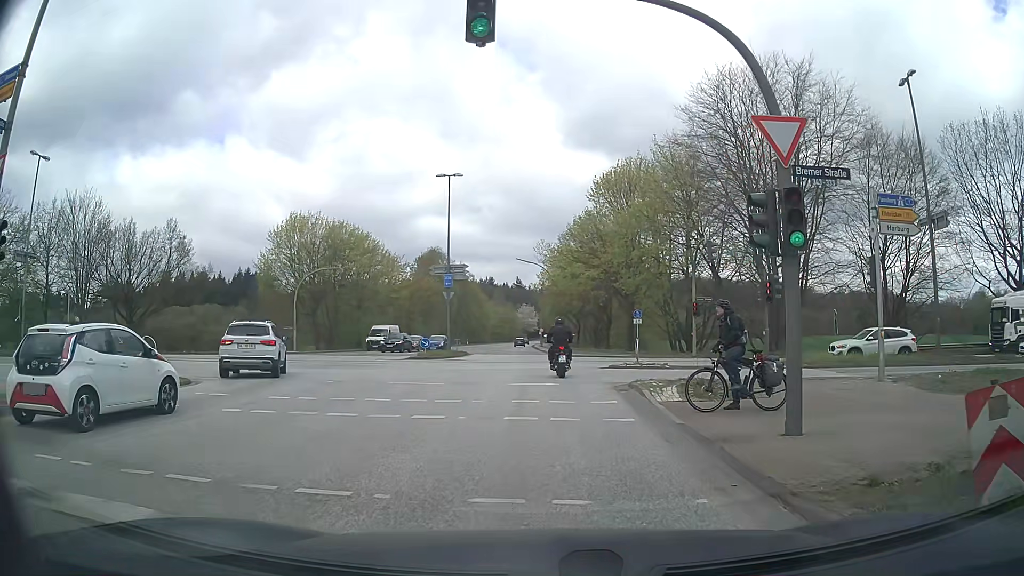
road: secondary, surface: asphalt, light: Day
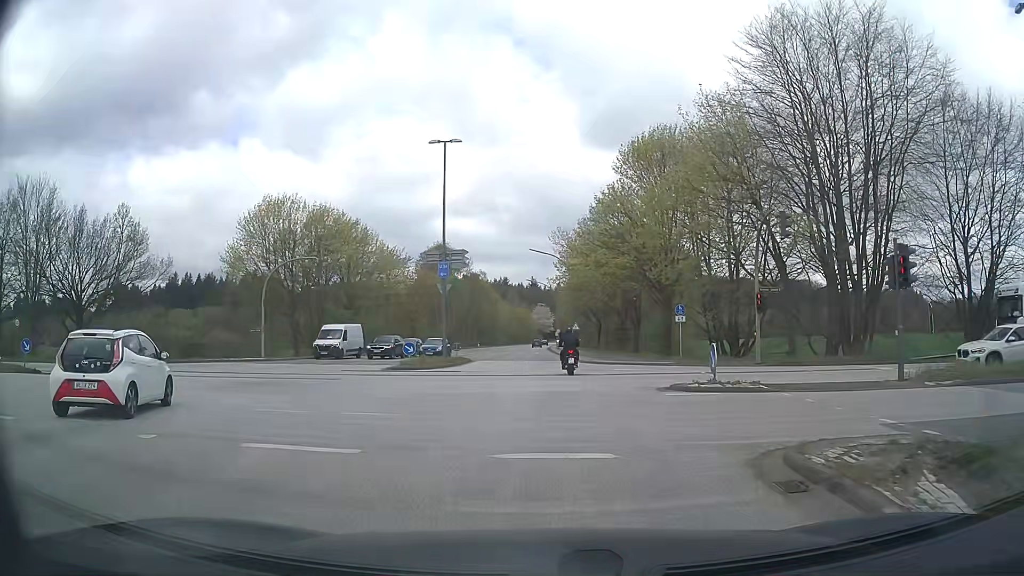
(-0.1, +9.8) m; 0°
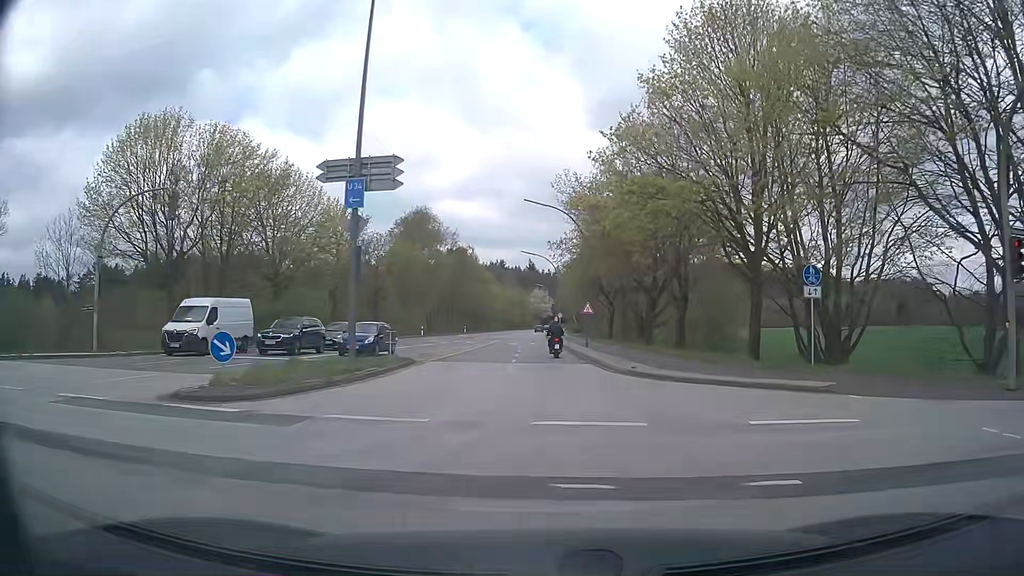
(-0.4, +19.1) m; 0°
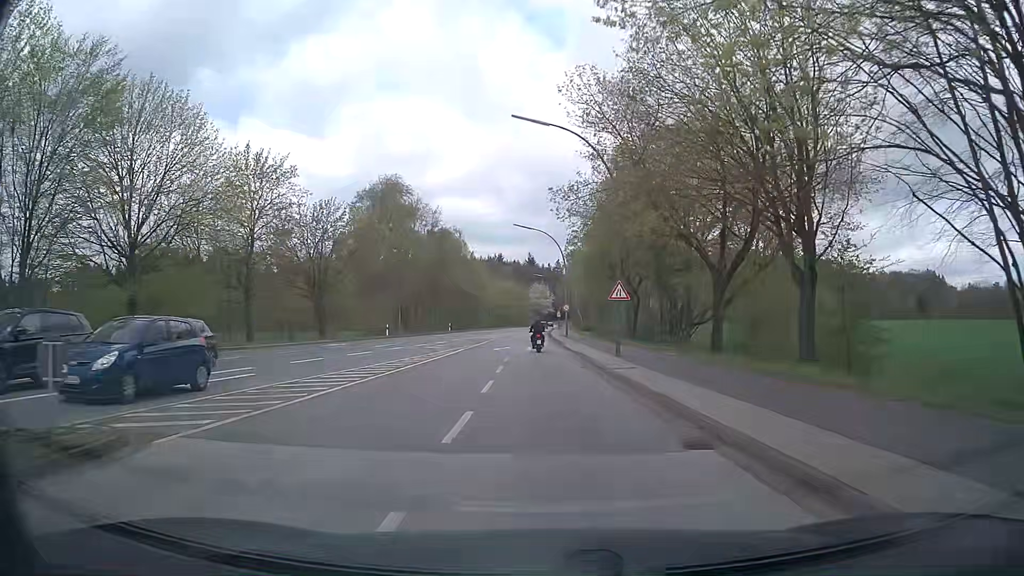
(-0.1, +18.5) m; 0°
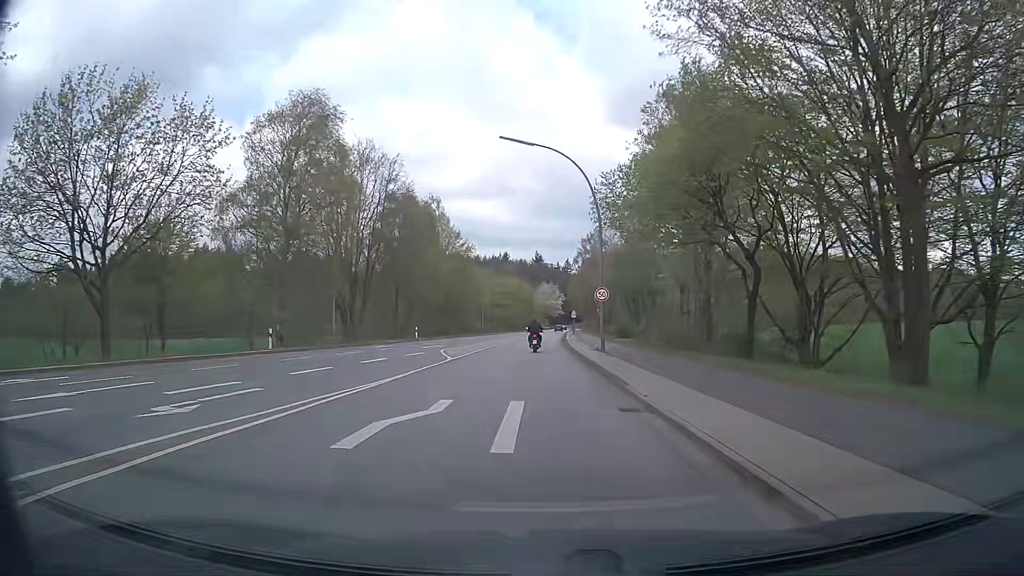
(-0.2, +29.0) m; -1°
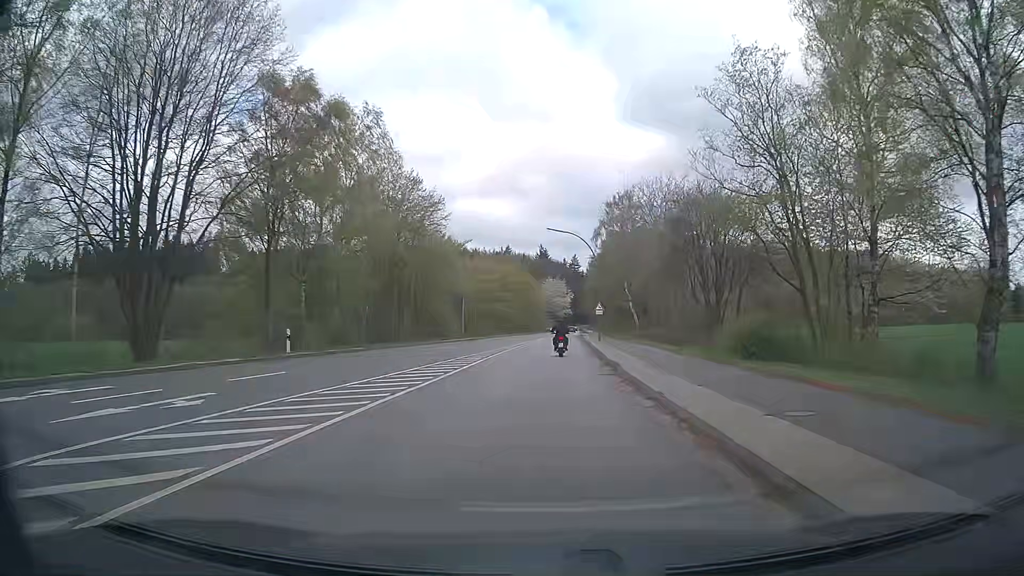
(-0.4, +32.6) m; 0°
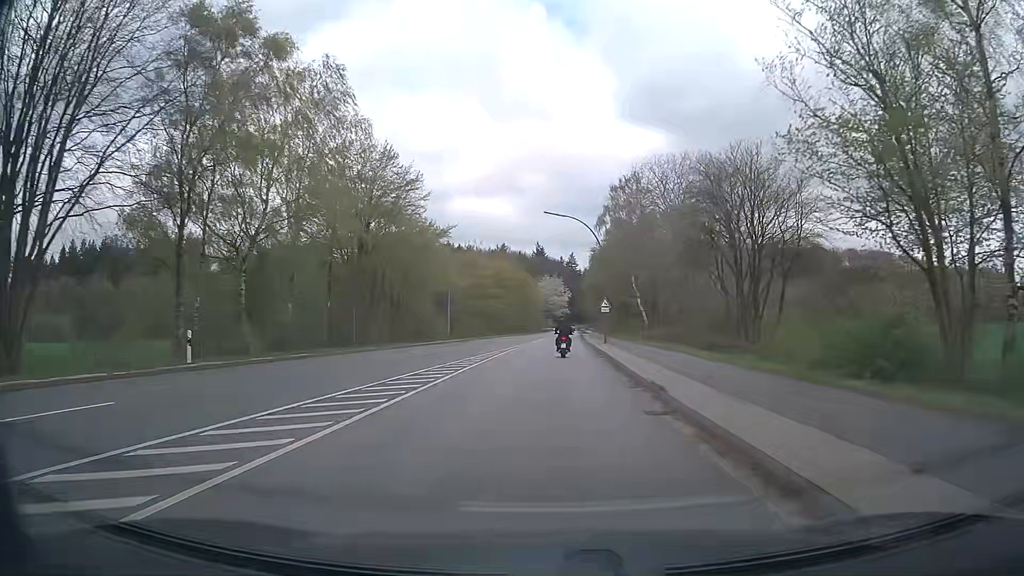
(0.0, +8.5) m; 0°
